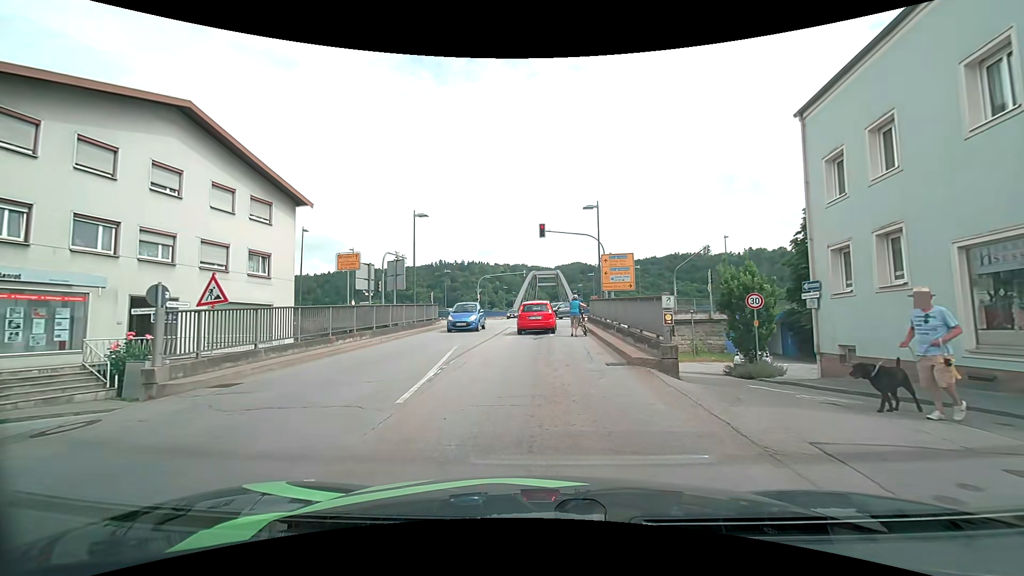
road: tertiary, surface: asphalt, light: Day
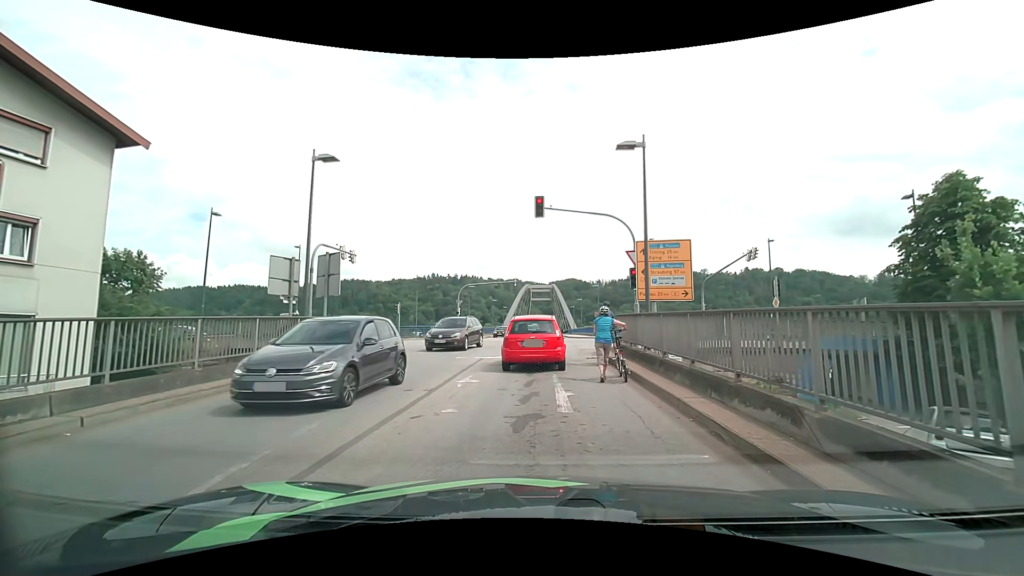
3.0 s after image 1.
(+0.2, +12.3) m; +1°
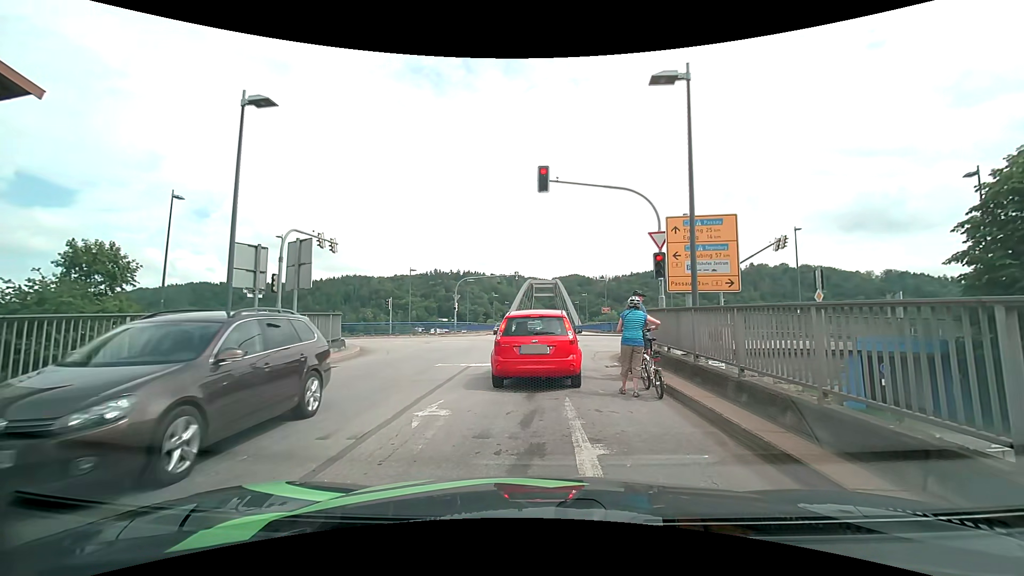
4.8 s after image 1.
(0.0, +3.9) m; -1°
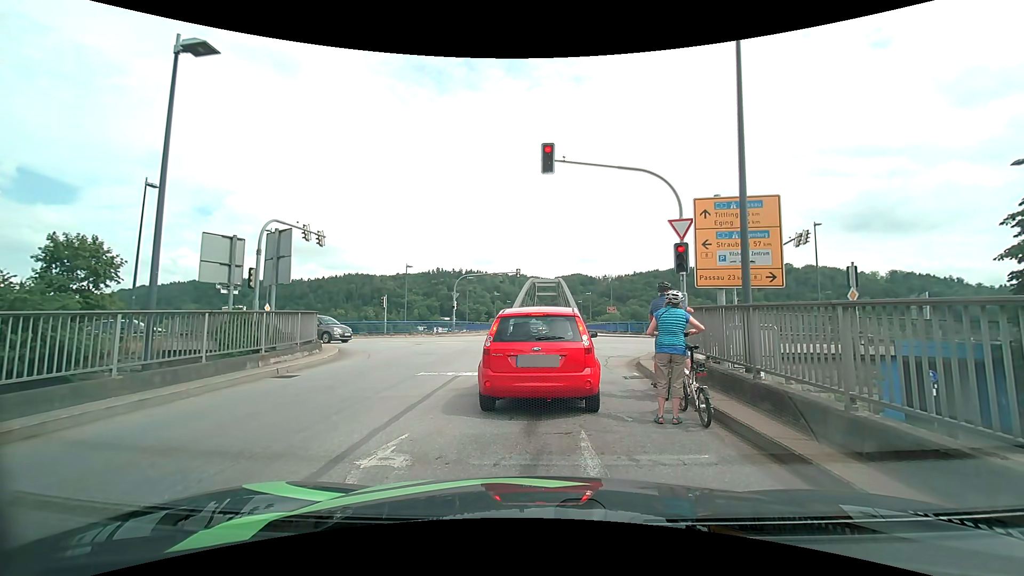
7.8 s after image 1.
(+0.1, +2.4) m; +2°
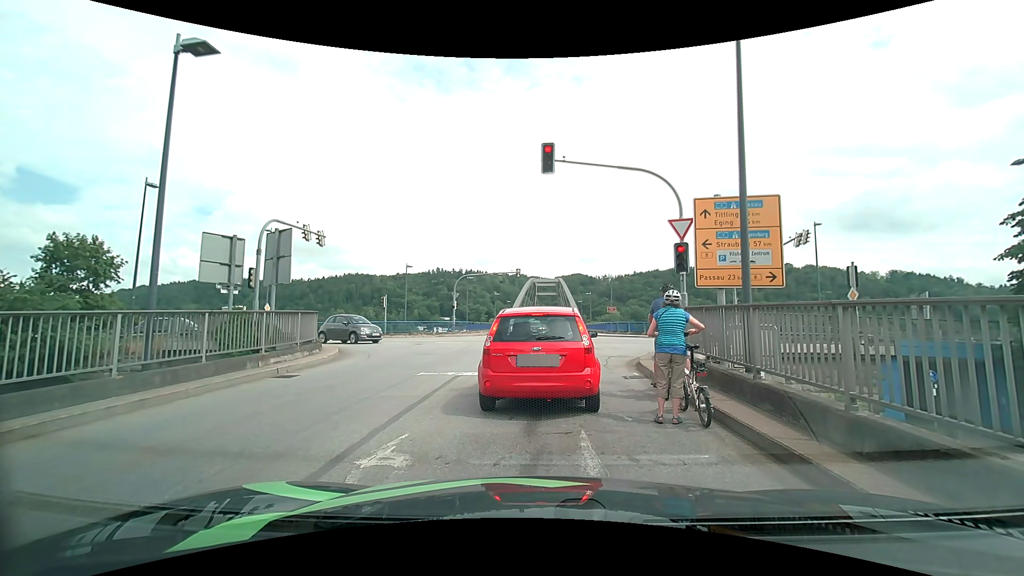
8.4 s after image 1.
(0.0, 0.0) m; 0°
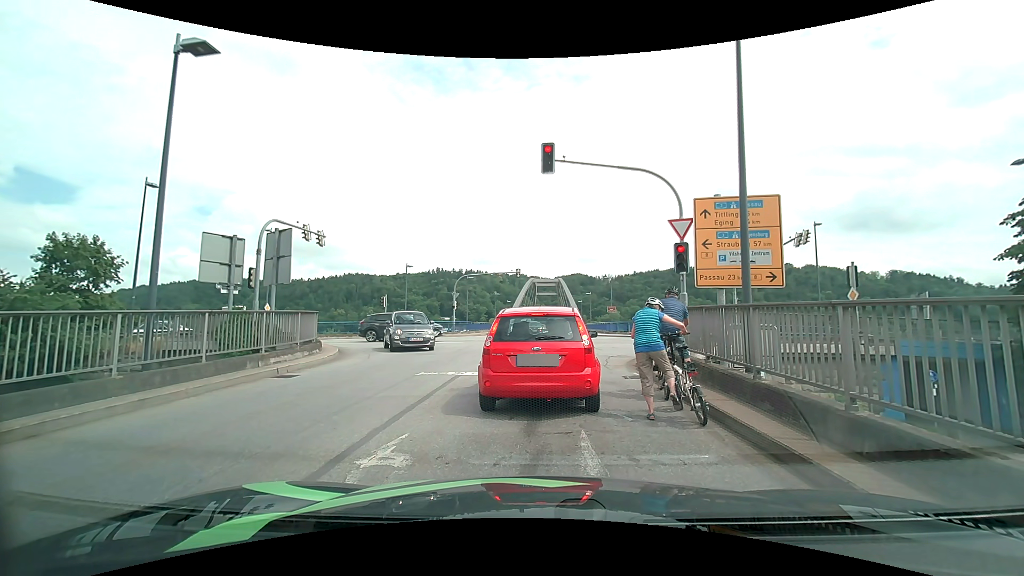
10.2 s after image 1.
(0.0, 0.0) m; 0°
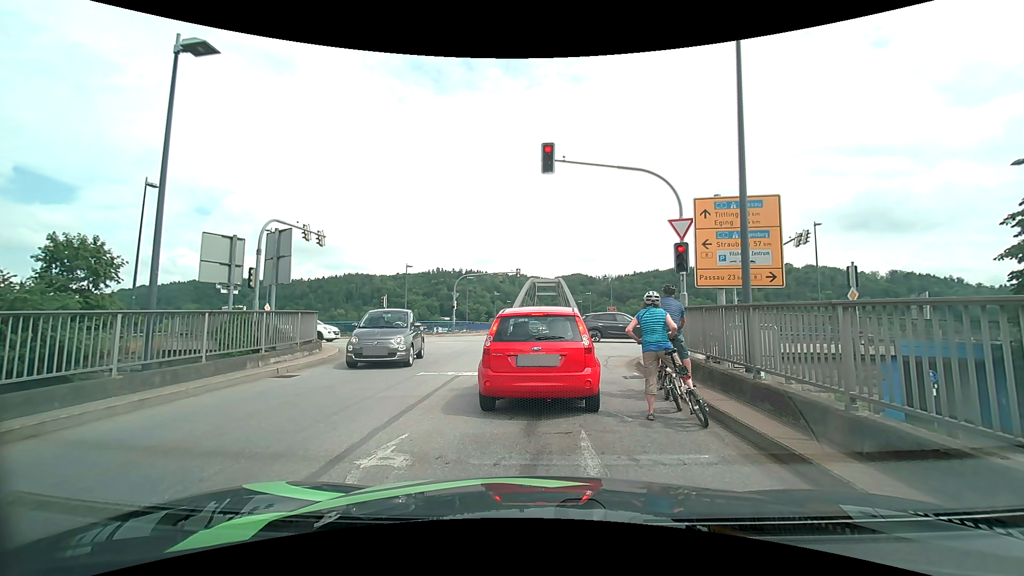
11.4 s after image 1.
(0.0, 0.0) m; 0°
(0, +10) (0, +20) (+6, +28) (+16, +30) (+26, +30) (+36, +30) (+46, +30) (+56, +30) (+66, +30) (+76, +29) m
